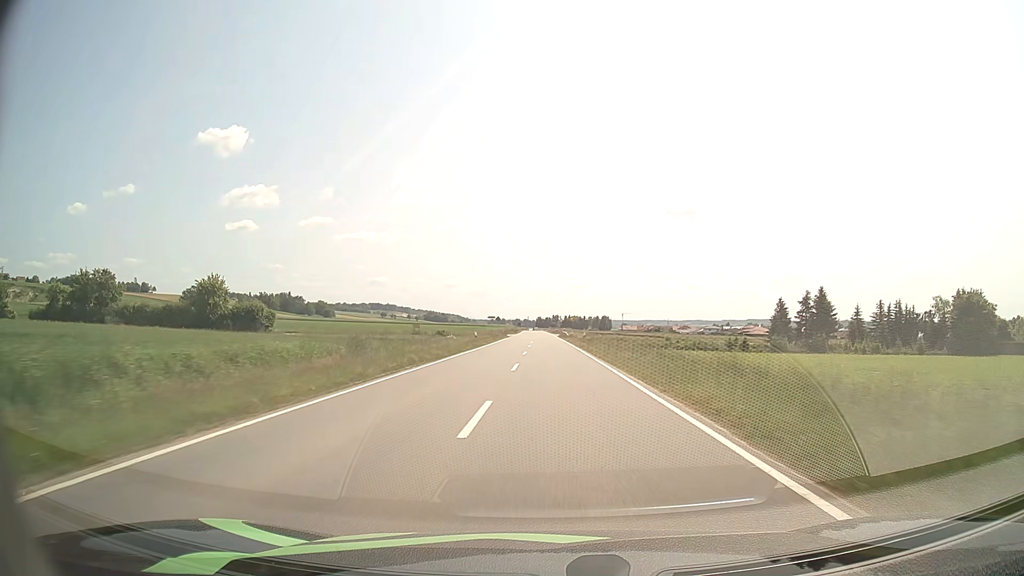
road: tertiary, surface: asphalt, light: Day
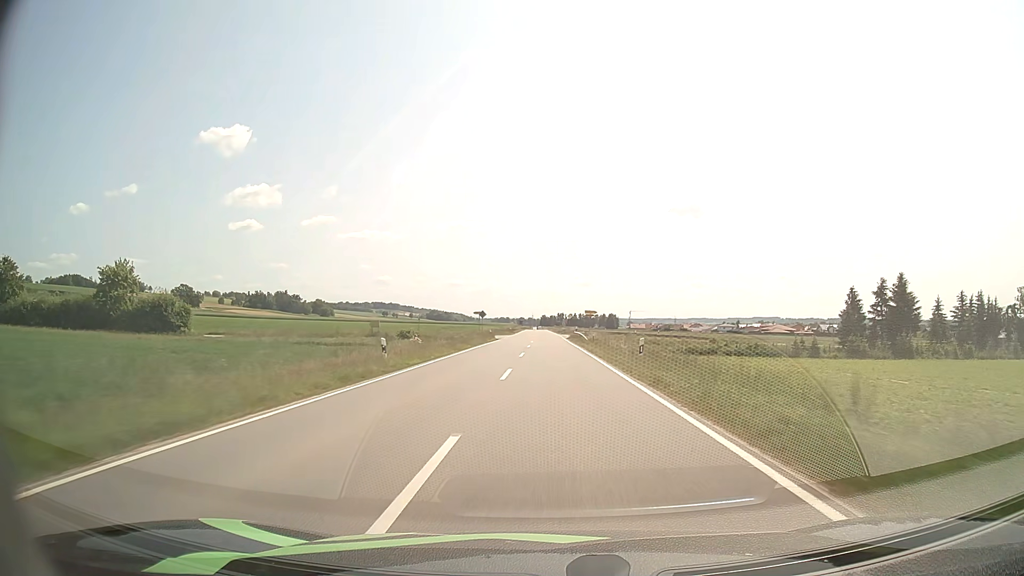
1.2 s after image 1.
(0.0, +29.0) m; 0°
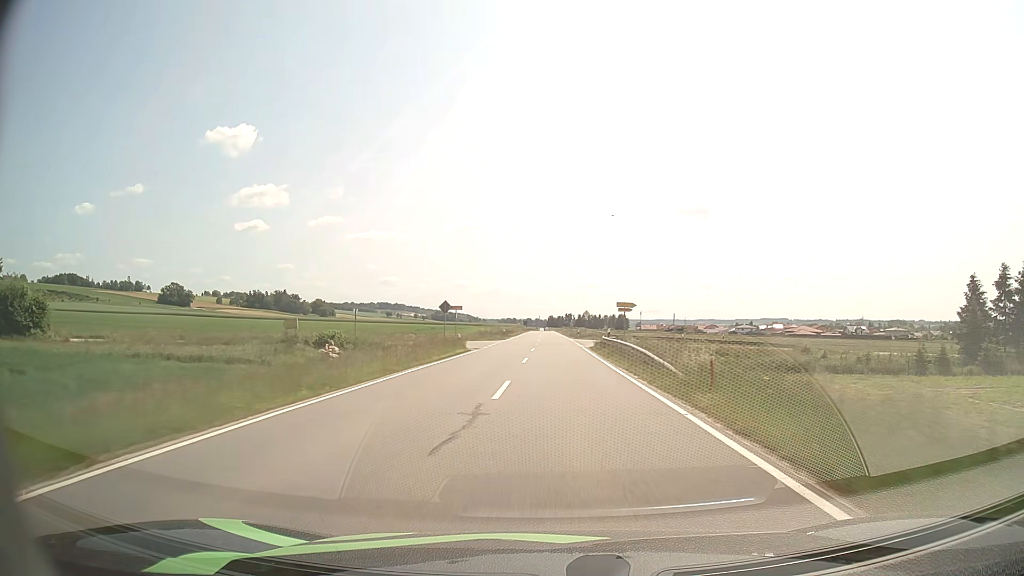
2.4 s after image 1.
(-0.2, +29.1) m; -1°
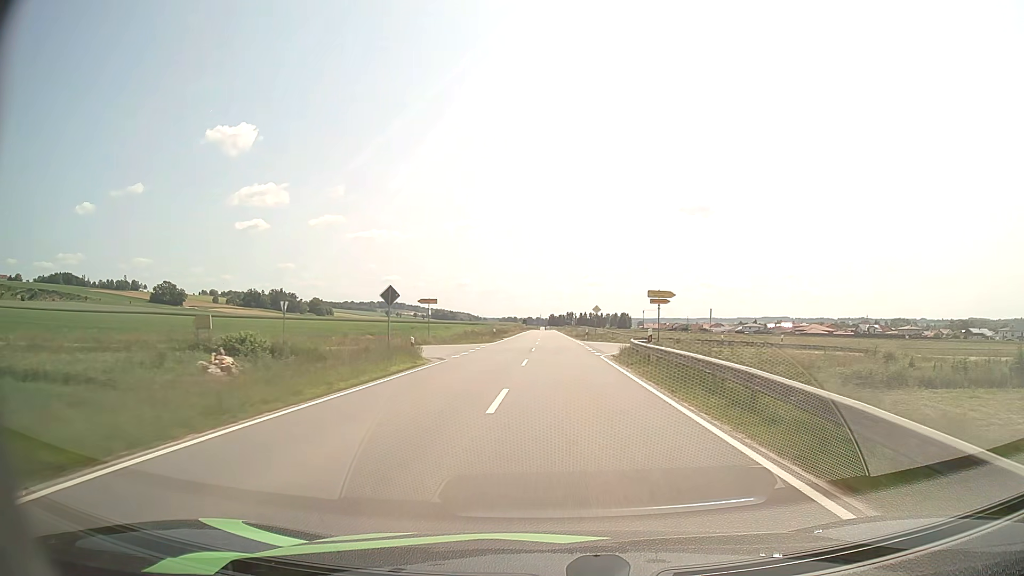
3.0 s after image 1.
(0.0, +14.6) m; 0°
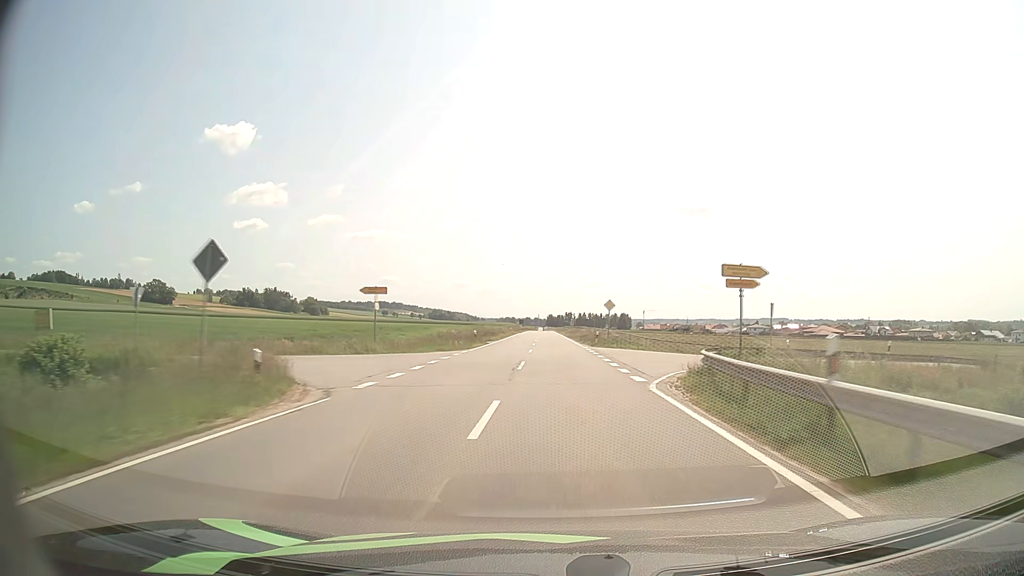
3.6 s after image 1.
(0.0, +14.7) m; 0°
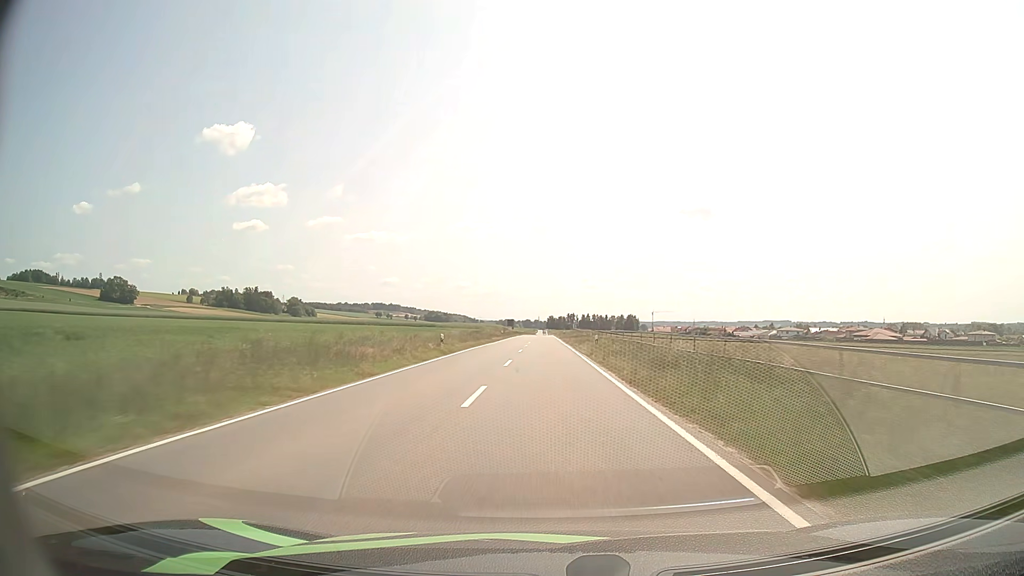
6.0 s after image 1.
(+0.4, +59.0) m; 0°
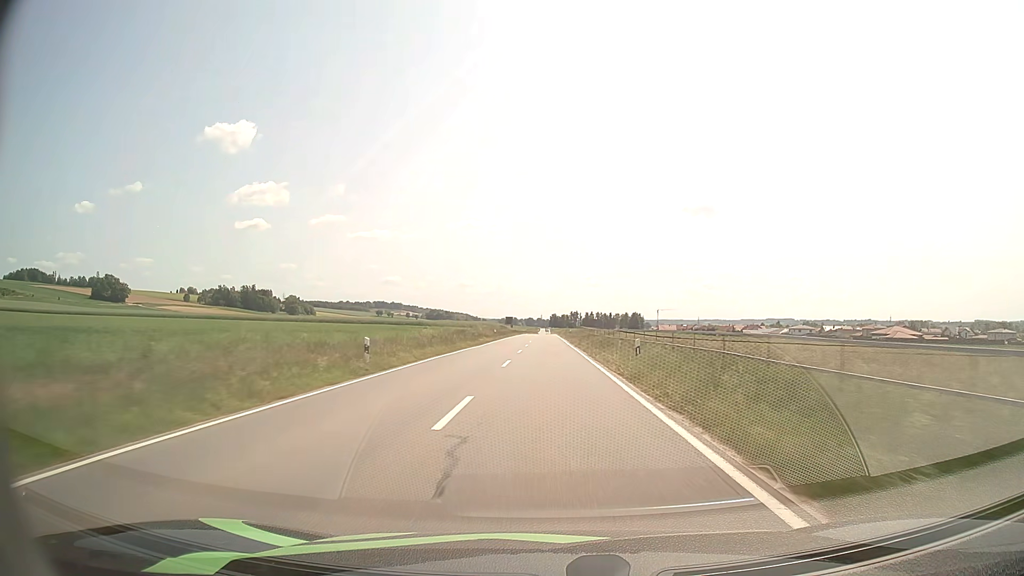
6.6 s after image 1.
(0.0, +14.9) m; 0°
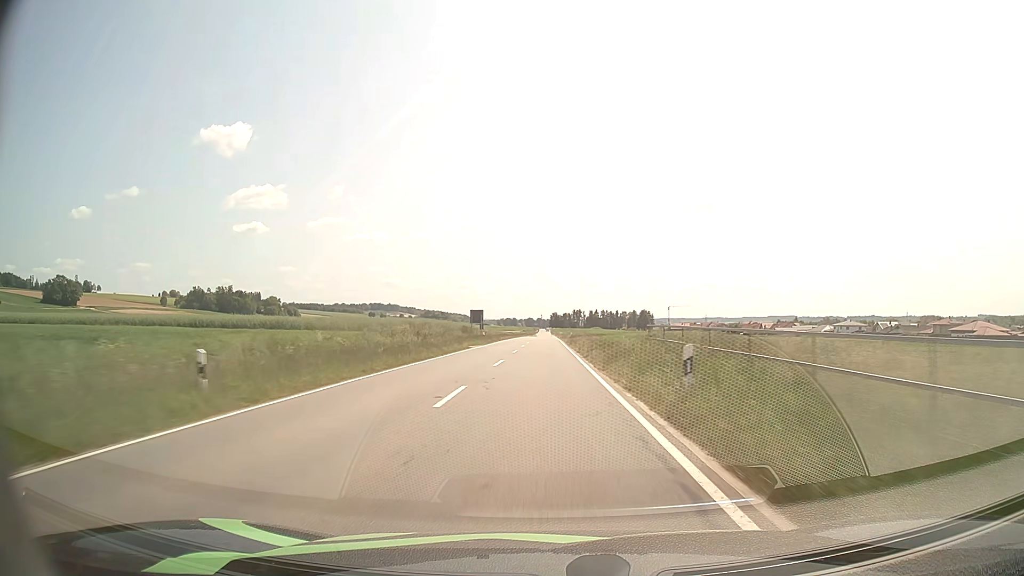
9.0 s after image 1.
(+0.1, +60.0) m; 0°
(0, +10) (0, +20) (0, +30) (0, +40) (0, +50) (0, +60) (0, +70) (0, +80) (0, +90) (0, +100) m
